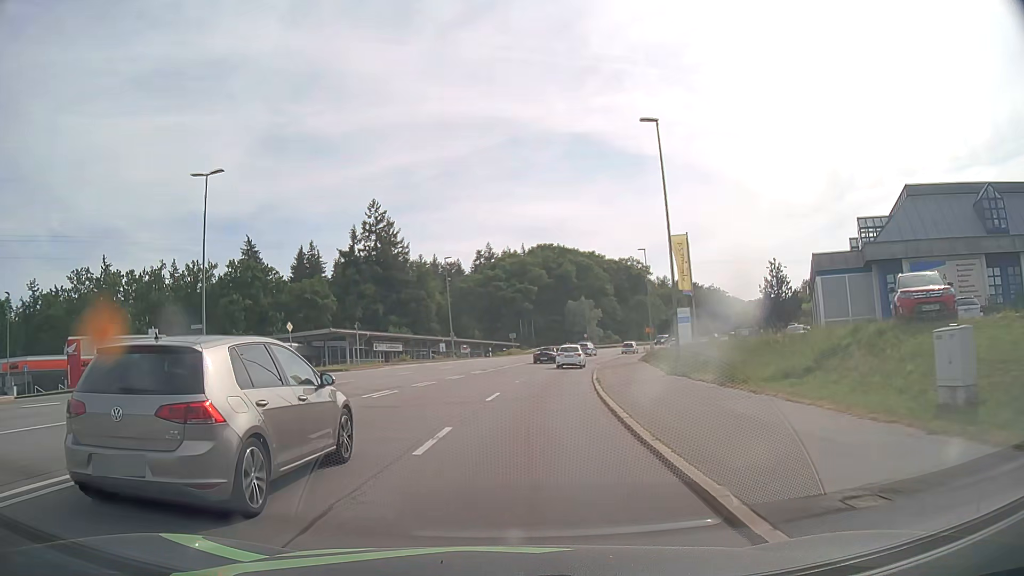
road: secondary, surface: asphalt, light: Day
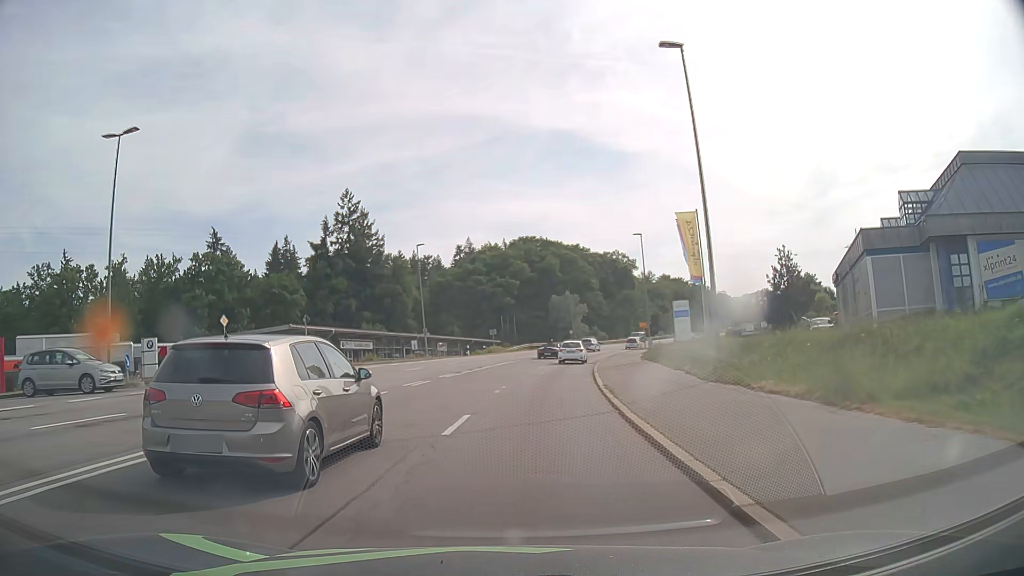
(+0.1, +7.3) m; +2°
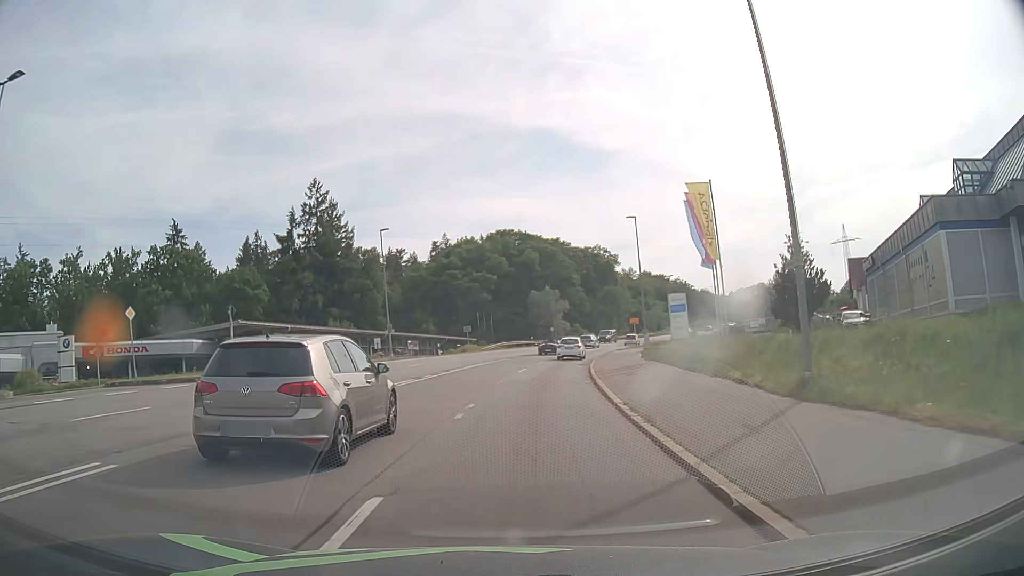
(+0.1, +7.3) m; +2°
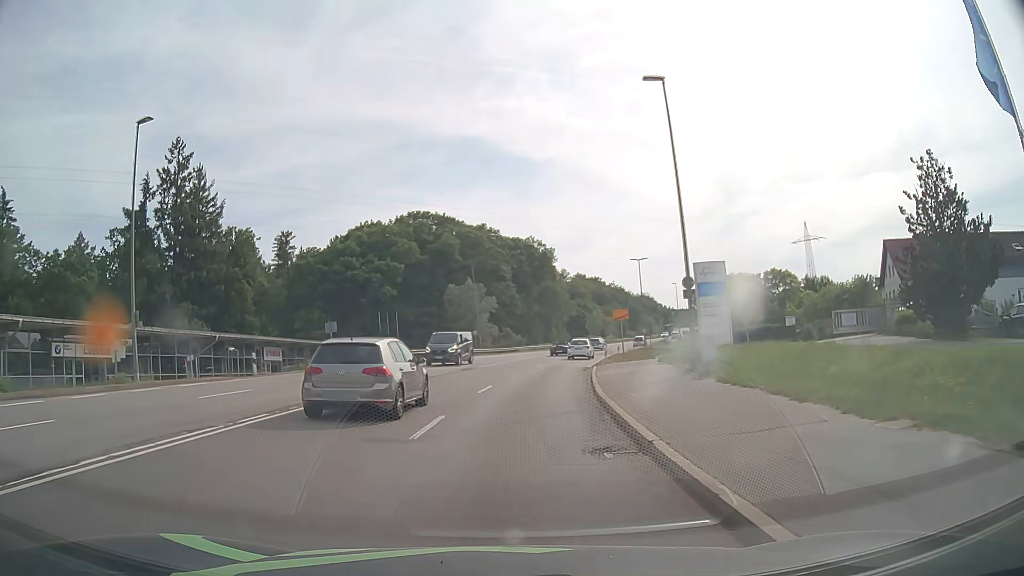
(+1.8, +29.2) m; +6°
(0, +10) (+1, +20) (+2, +30) (+3, +40) (+5, +50) (+7, +59) (+10, +69) (+13, +79) (+16, +88) (+20, +97) m
